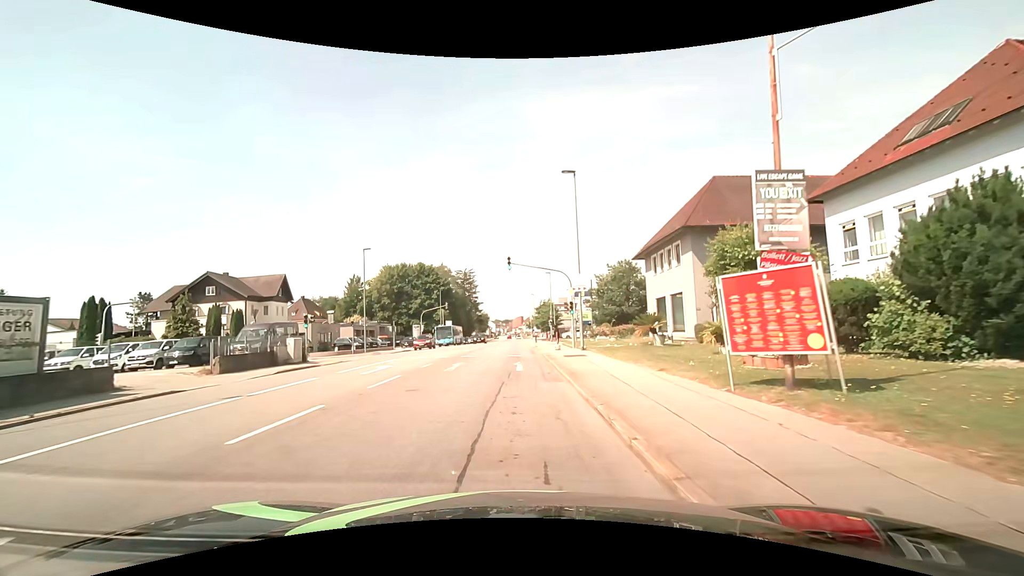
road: tertiary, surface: asphalt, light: Day
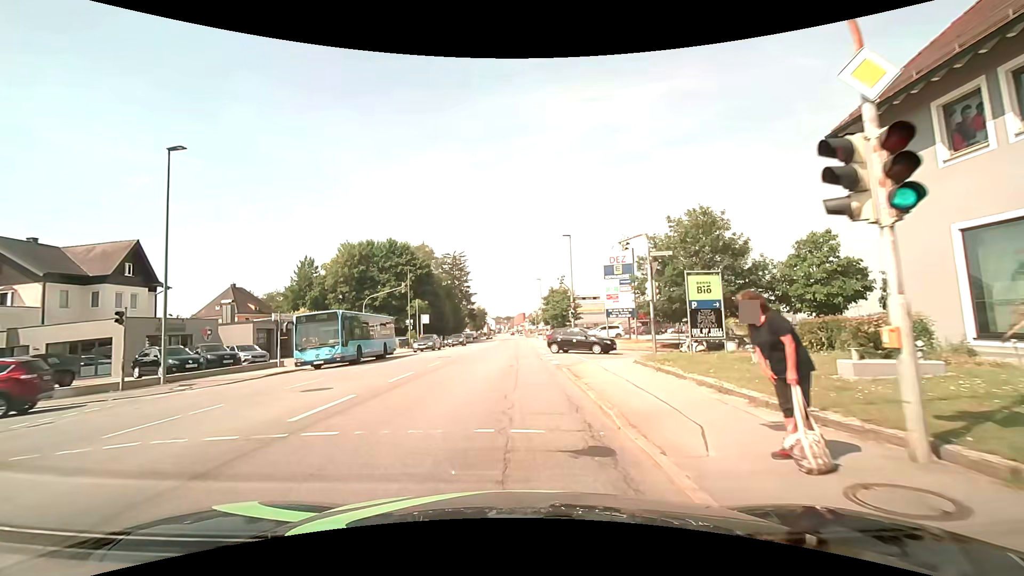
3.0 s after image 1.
(-0.2, +27.4) m; -1°
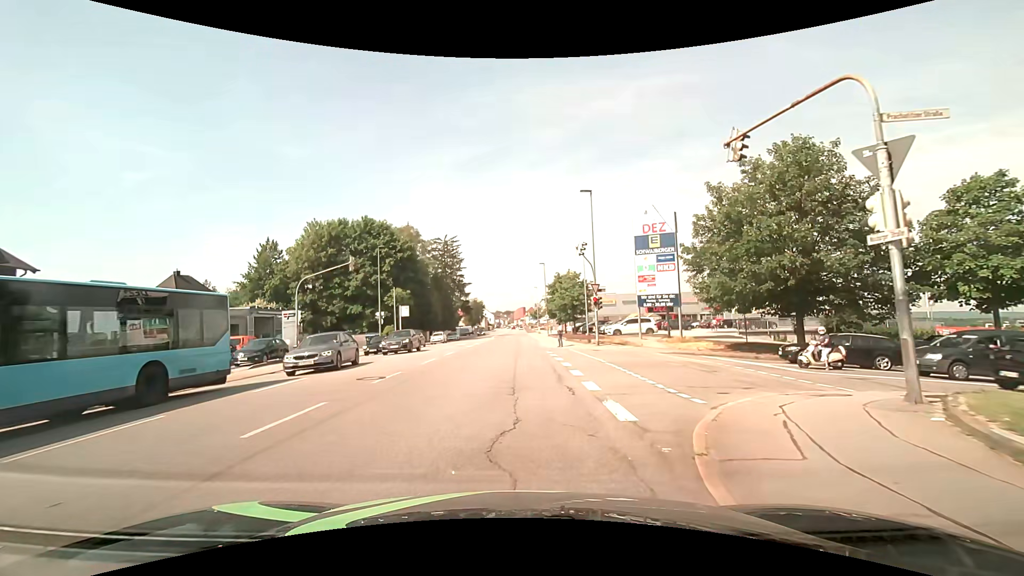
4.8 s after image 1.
(+0.1, +13.3) m; +1°
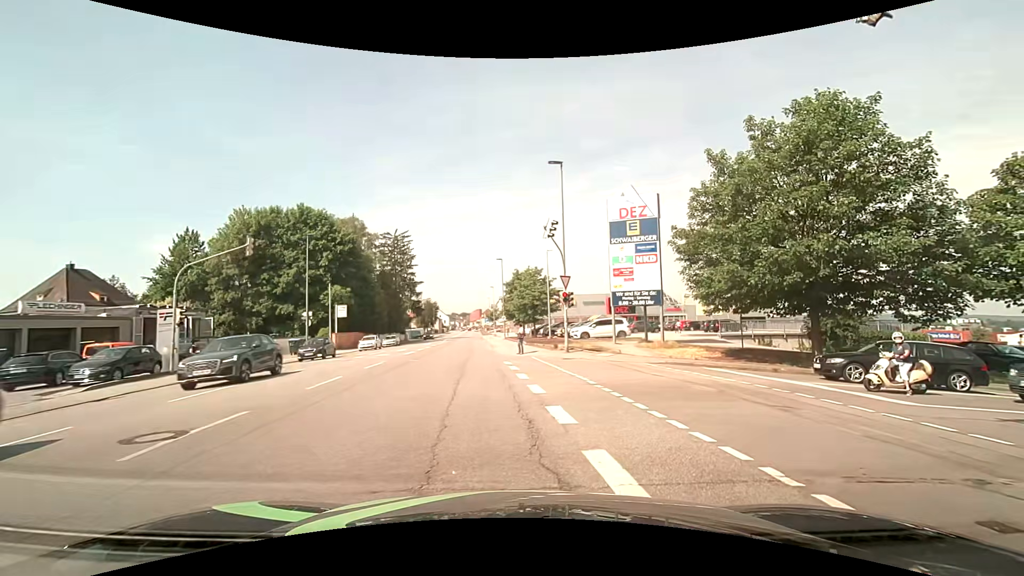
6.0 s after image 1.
(+0.1, +6.2) m; +4°
